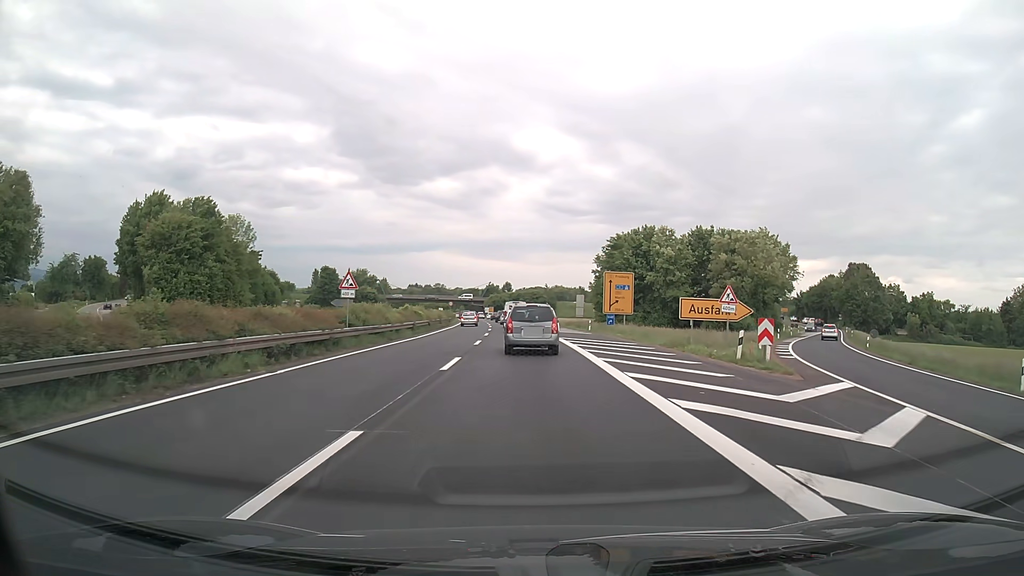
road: trunk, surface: asphalt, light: Day
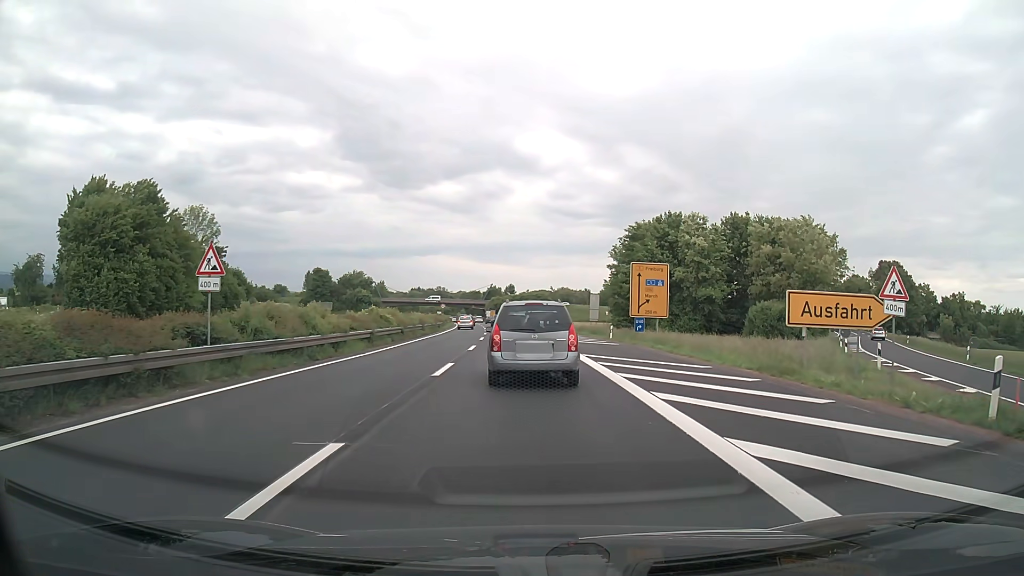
(+0.1, +12.3) m; 0°
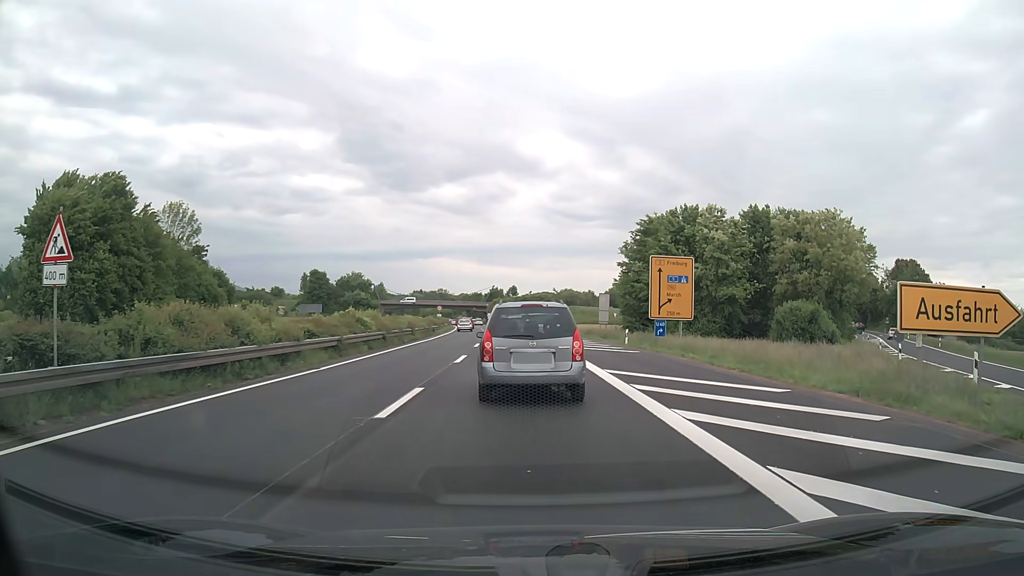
(0.0, +5.7) m; 0°
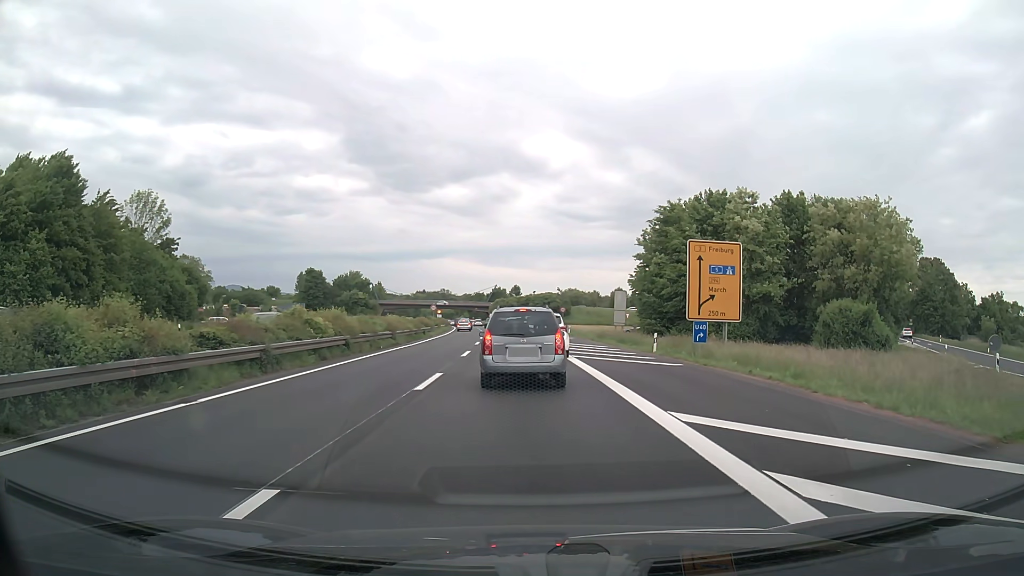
(0.0, +7.7) m; 0°
(0, +10) (0, +20) (-1, +30) (-1, +40) (-2, +50) (-3, +60) (-3, +70) (-4, +80) (-5, +90) (-6, +100) m
